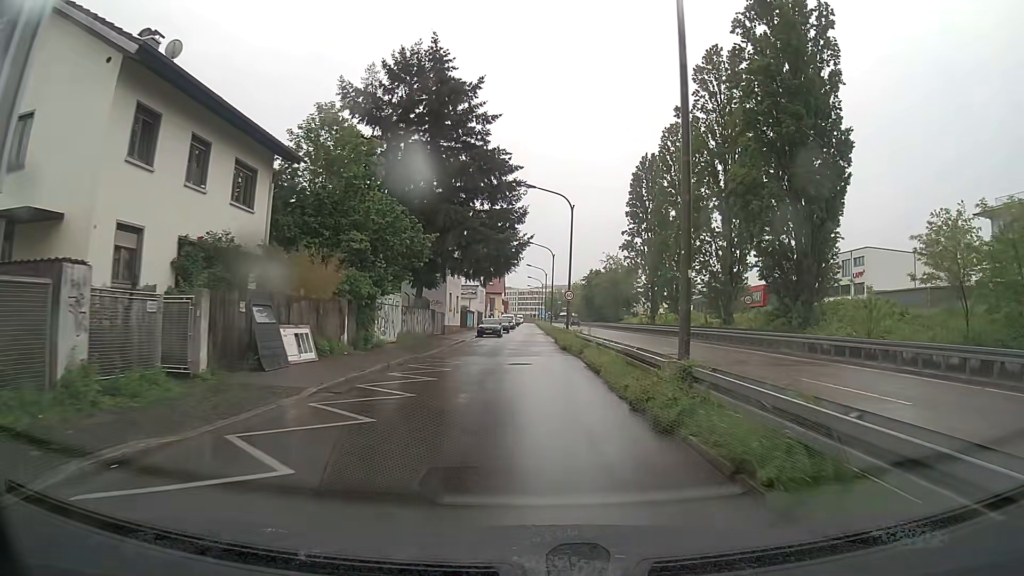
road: residential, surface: asphalt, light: Day
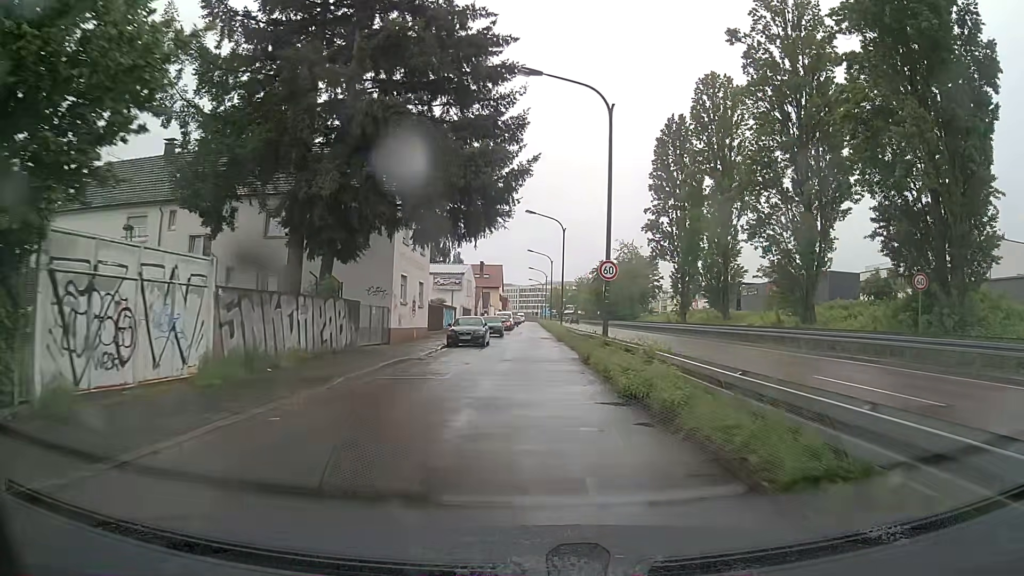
(-0.1, +19.2) m; 0°
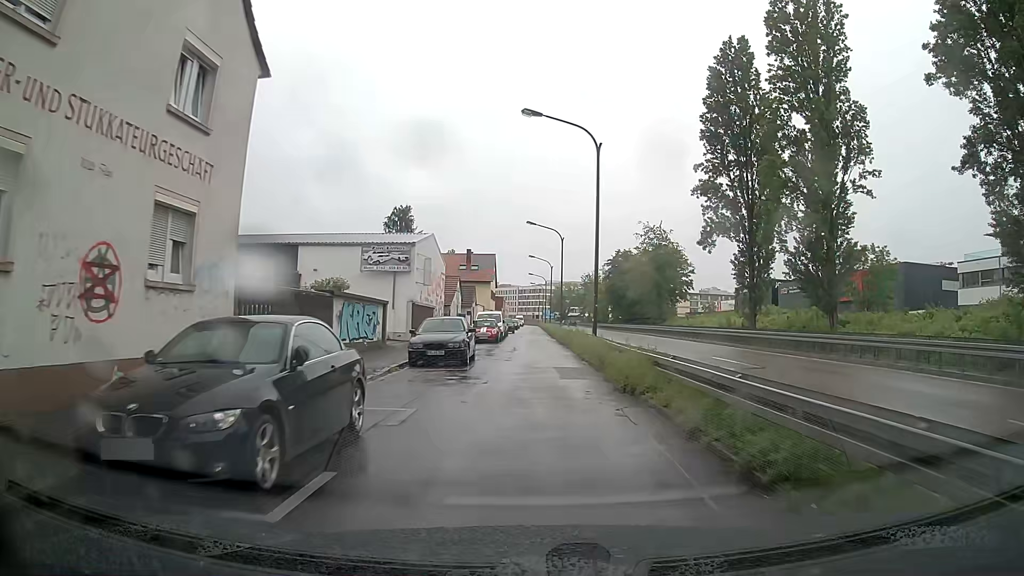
(0.0, +25.9) m; 0°
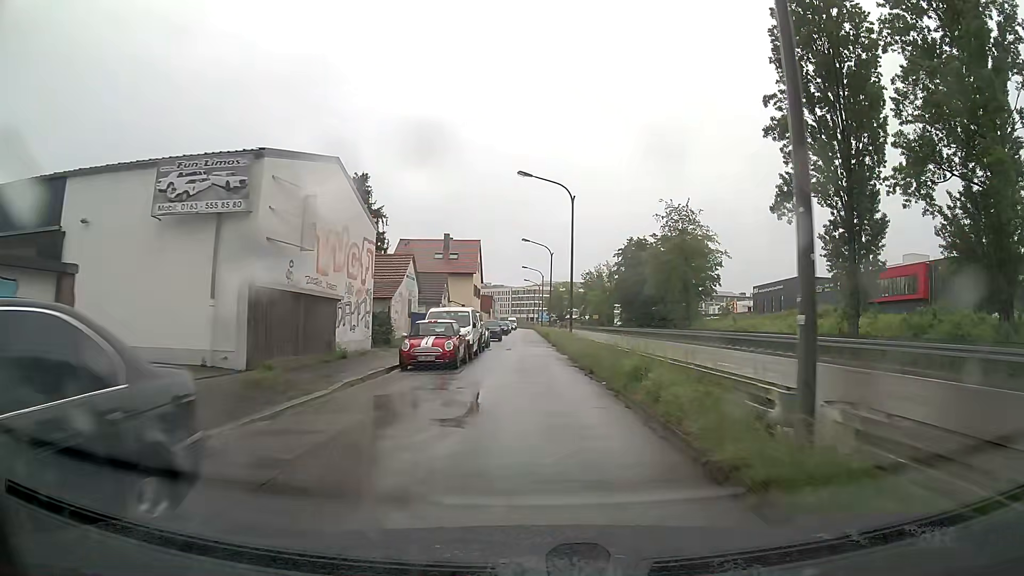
(0.0, +19.6) m; +1°
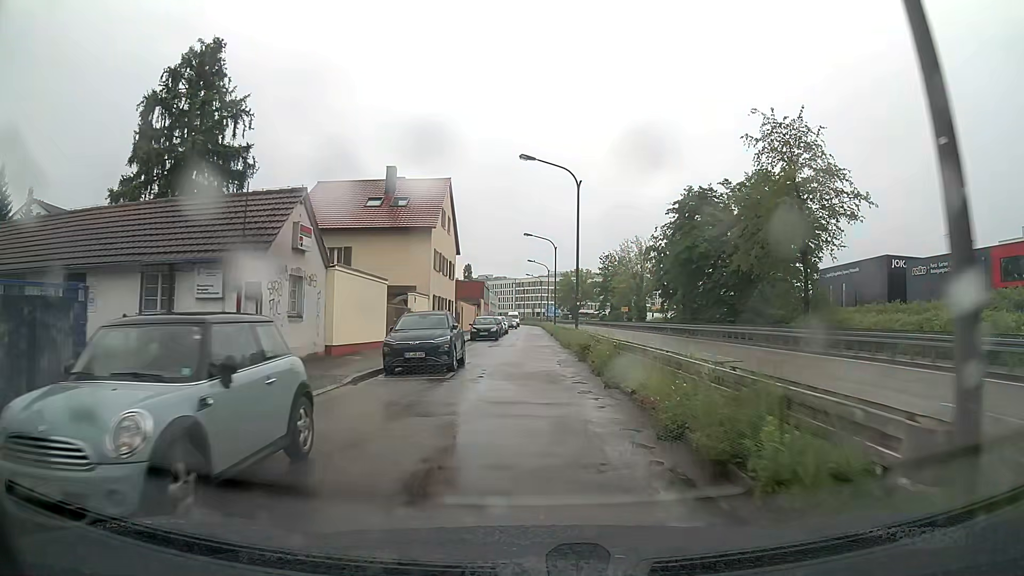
(-0.2, +32.5) m; -1°
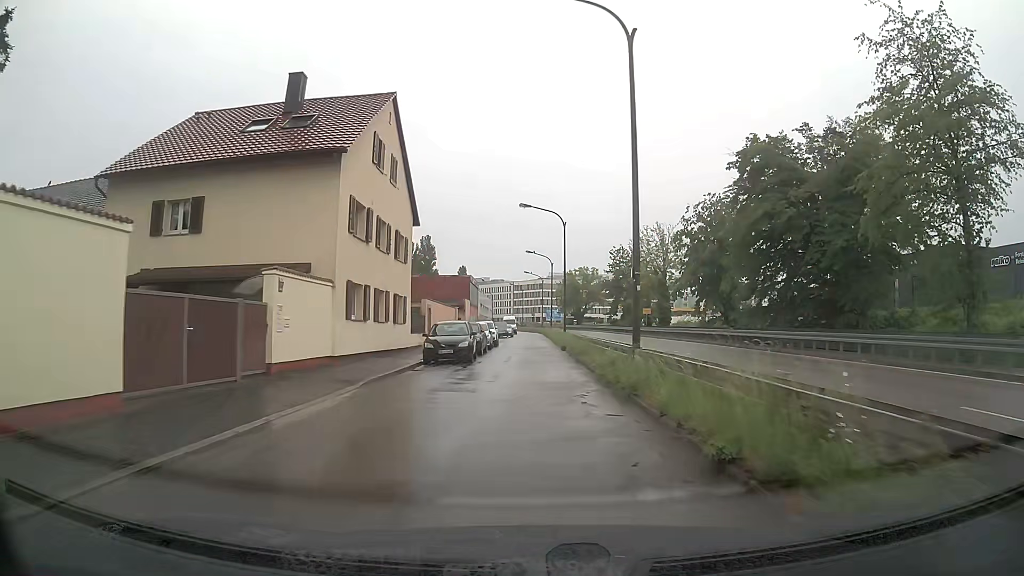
(+0.1, +18.6) m; +1°
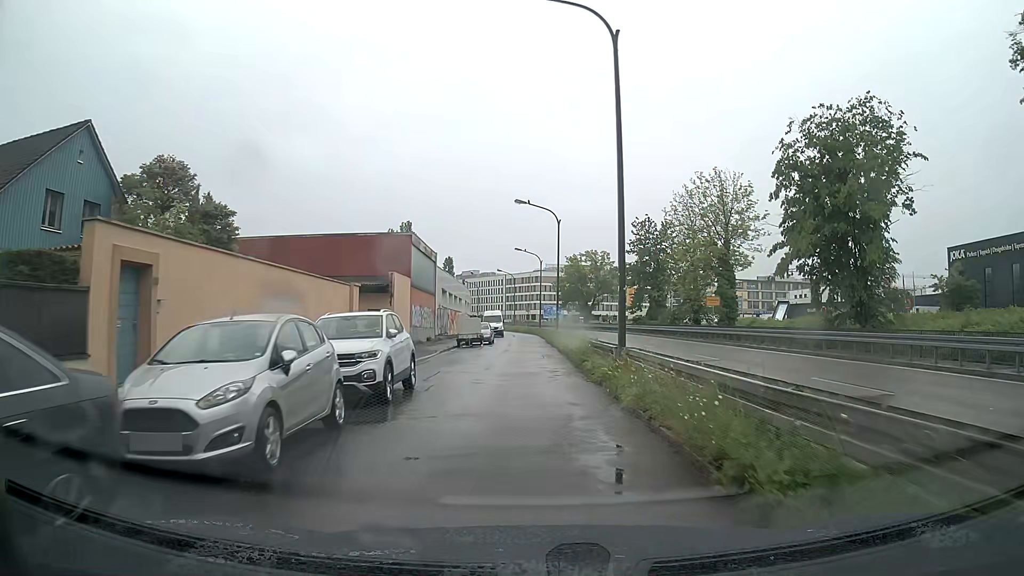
(+0.1, +30.1) m; -1°
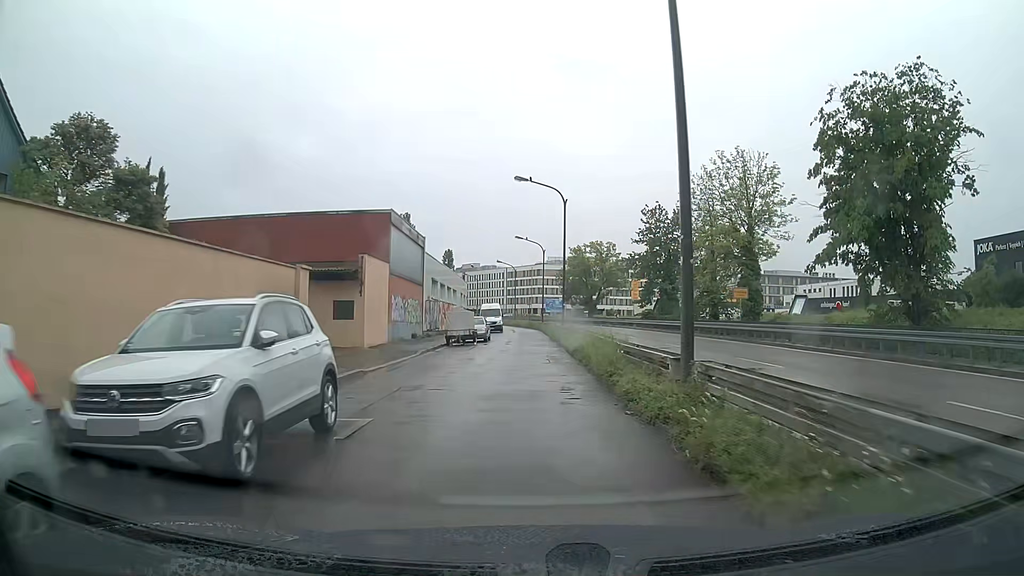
(+0.1, +5.9) m; +1°
(0, +10) (0, +20) (0, +30) (0, +40) (-1, +50) (0, +60) (-1, +70) (-2, +80) (-3, +90) (-5, +100) m
